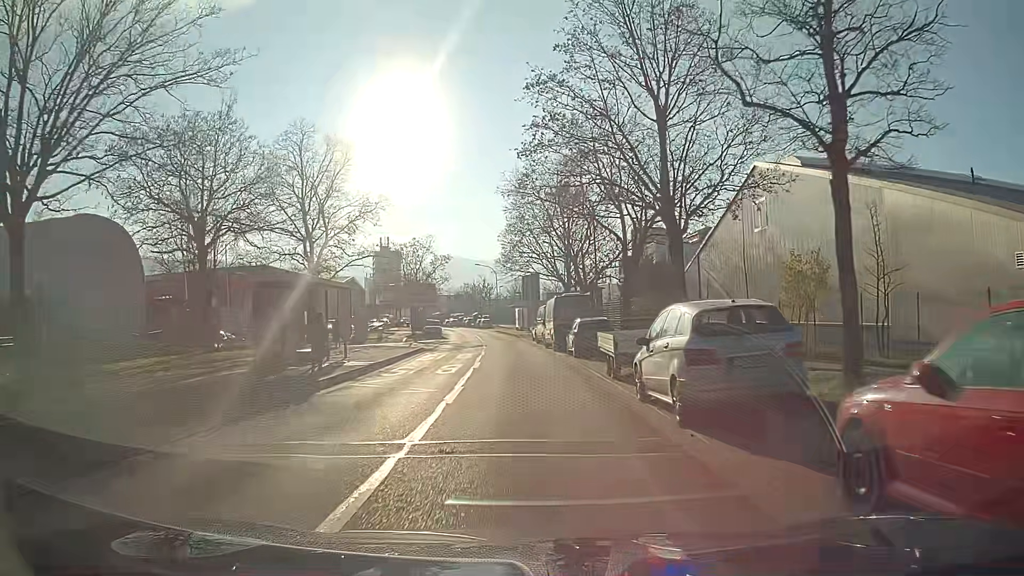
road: secondary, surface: asphalt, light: Day
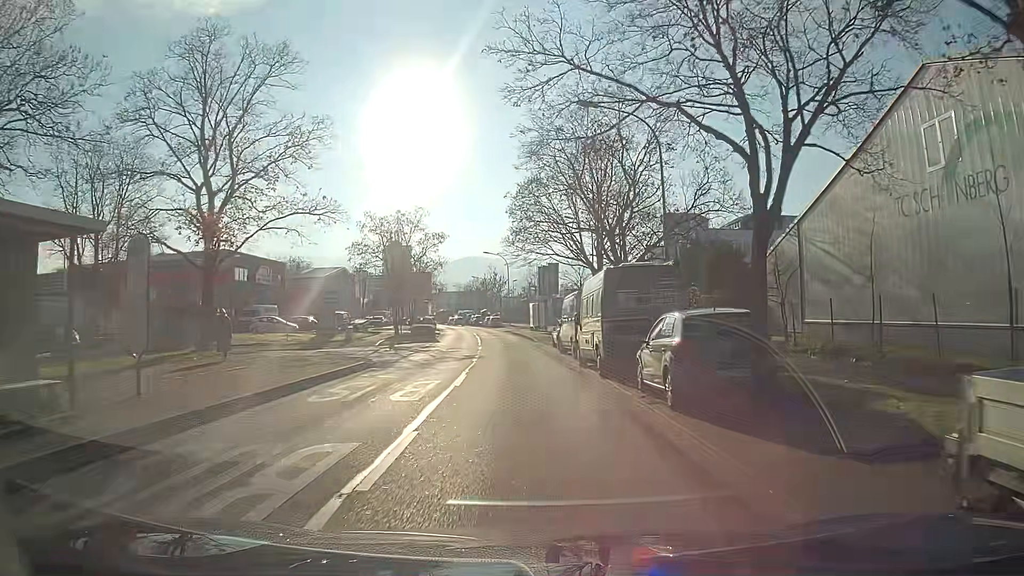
(-0.2, +15.5) m; -1°
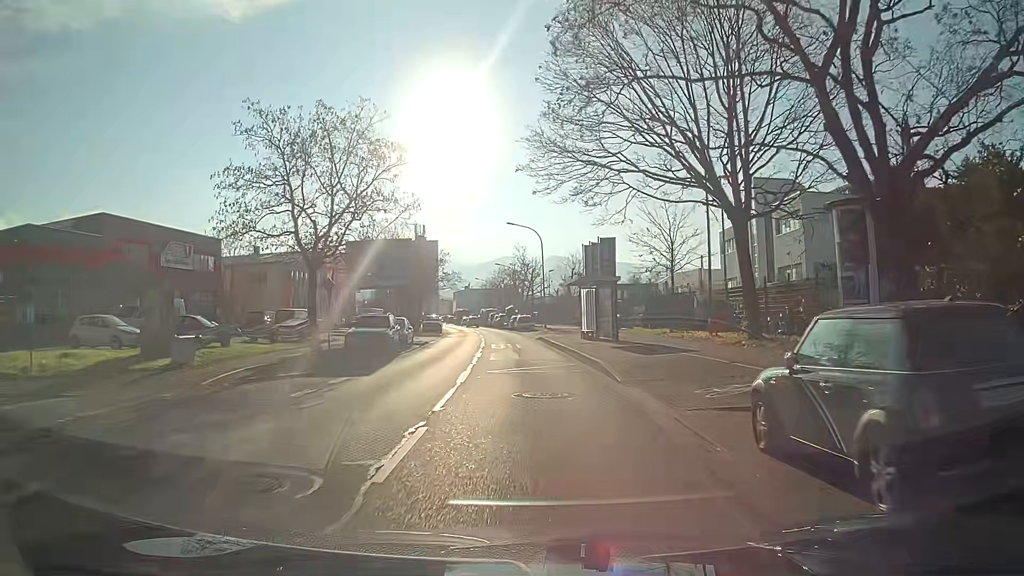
(-0.8, +27.2) m; -3°
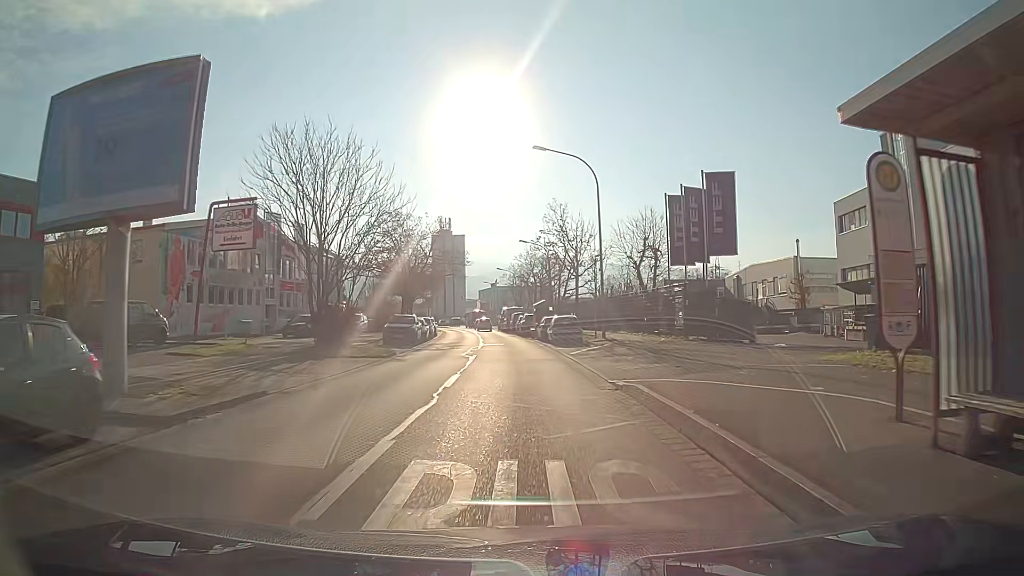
(-0.4, +28.5) m; -3°
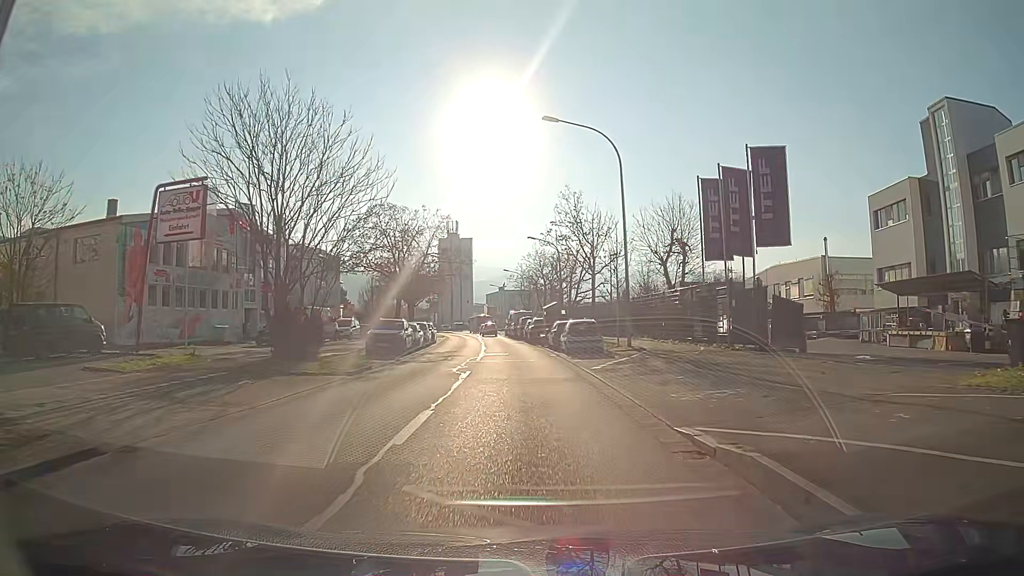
(0.0, +5.9) m; -1°
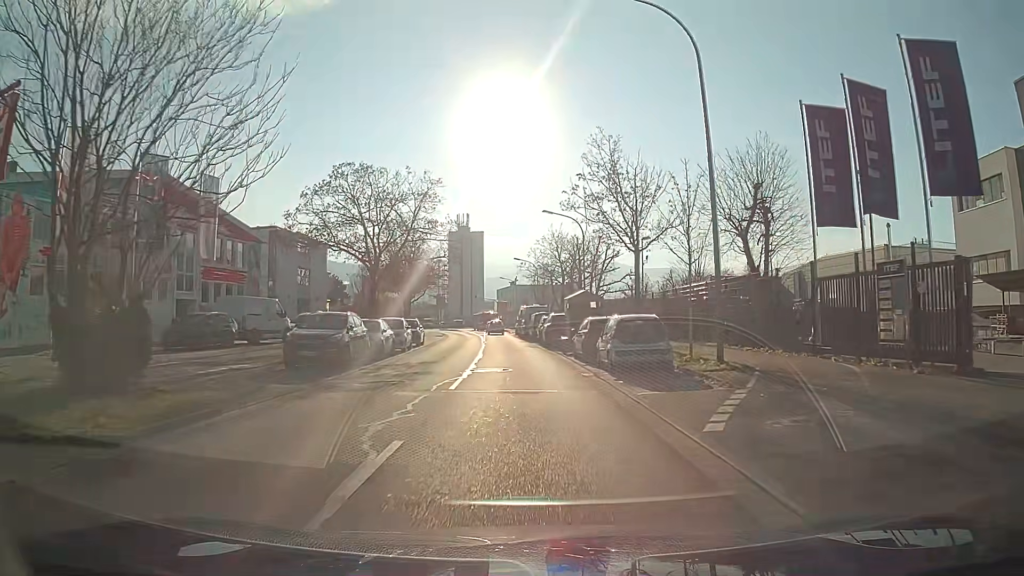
(-0.1, +11.9) m; -1°
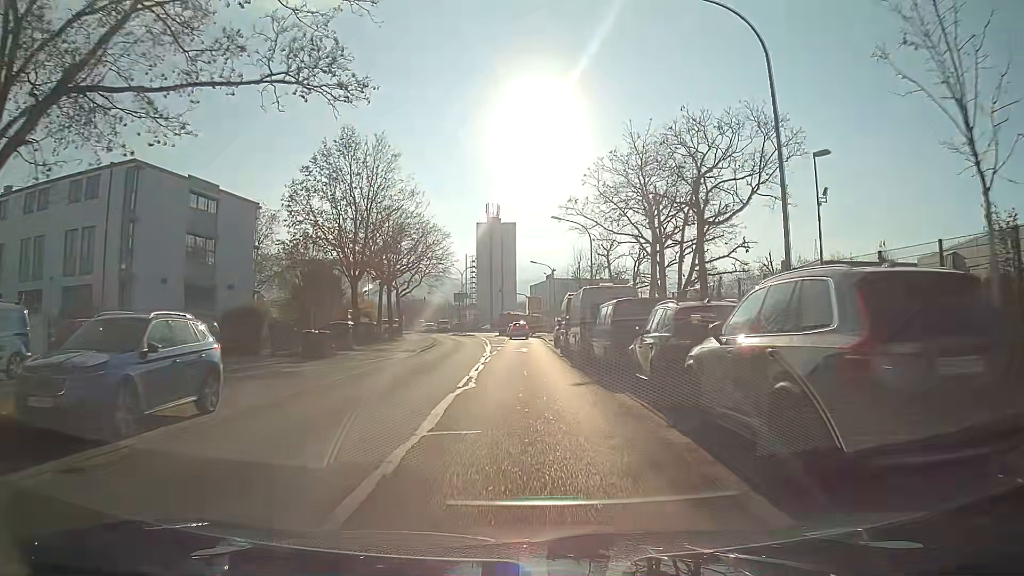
(-0.8, +30.6) m; -3°
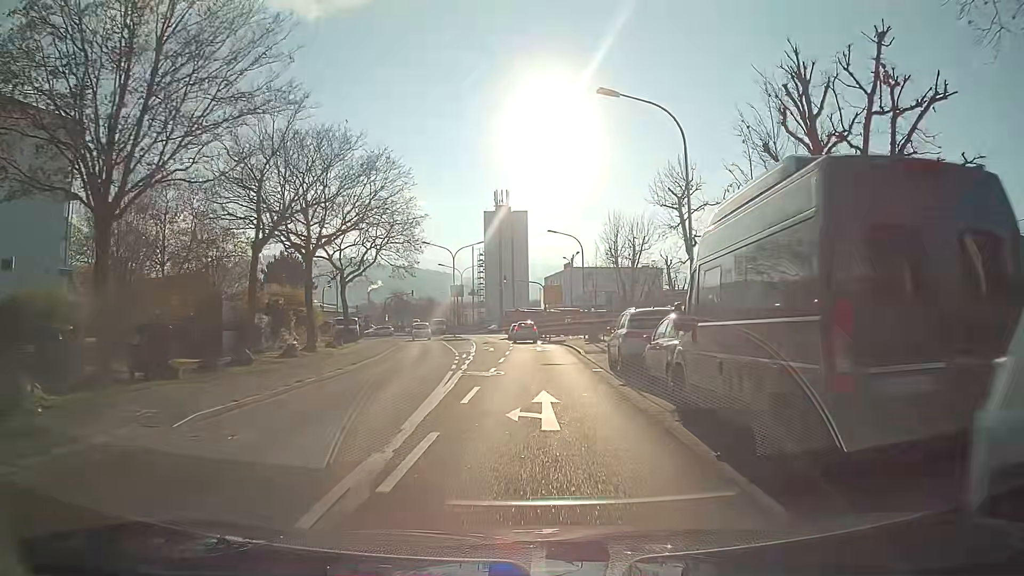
(-0.3, +24.6) m; -1°
